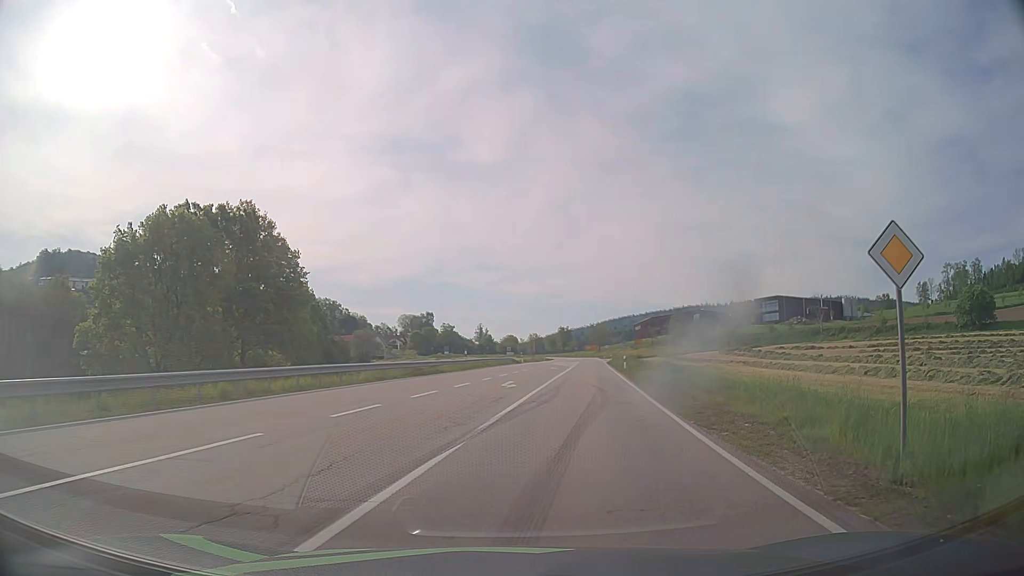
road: secondary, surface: asphalt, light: Day
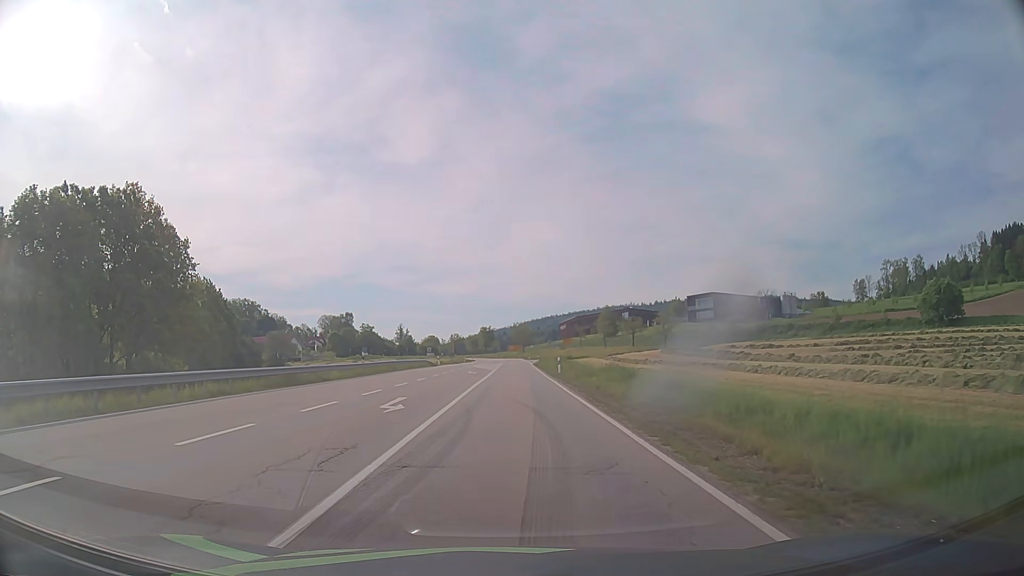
(+0.9, +9.9) m; +7°
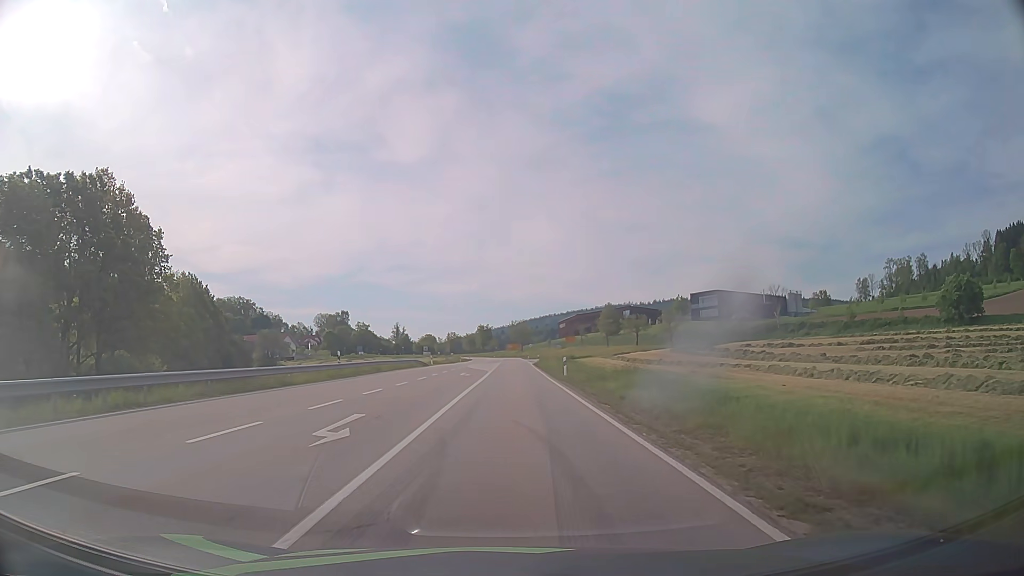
(0.0, +5.8) m; 0°
